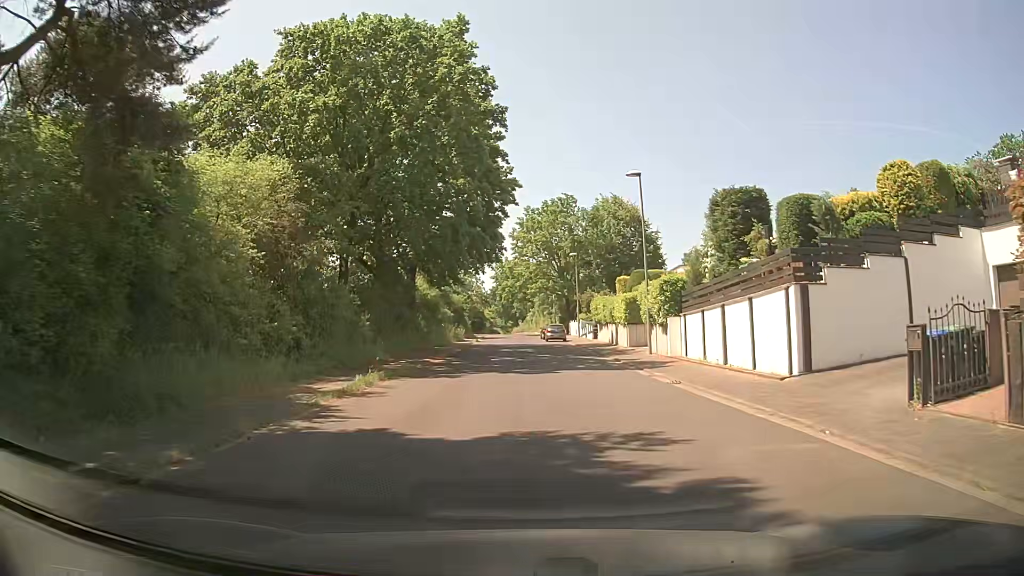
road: residential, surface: asphalt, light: Day
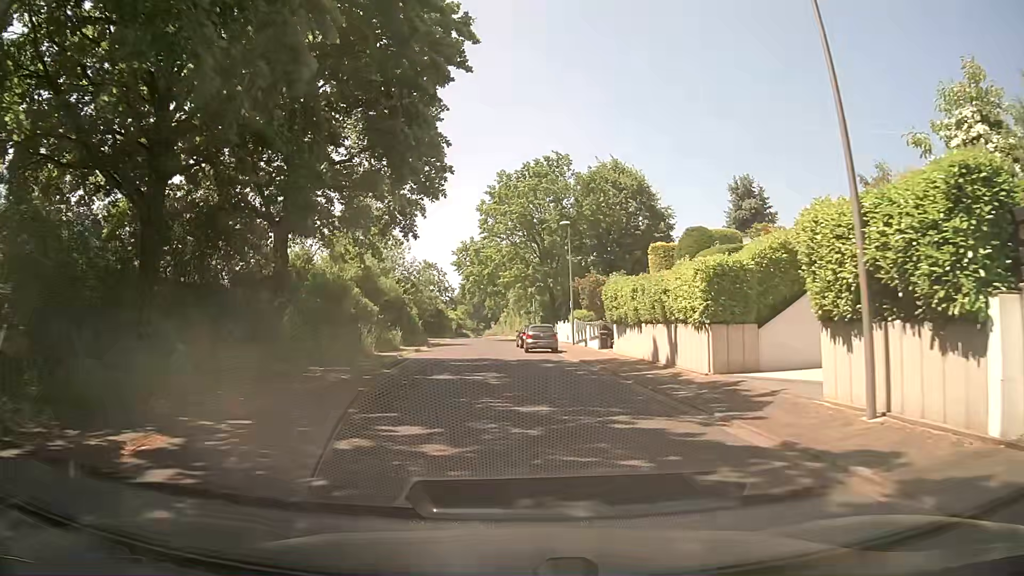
(+0.6, +20.9) m; +2°
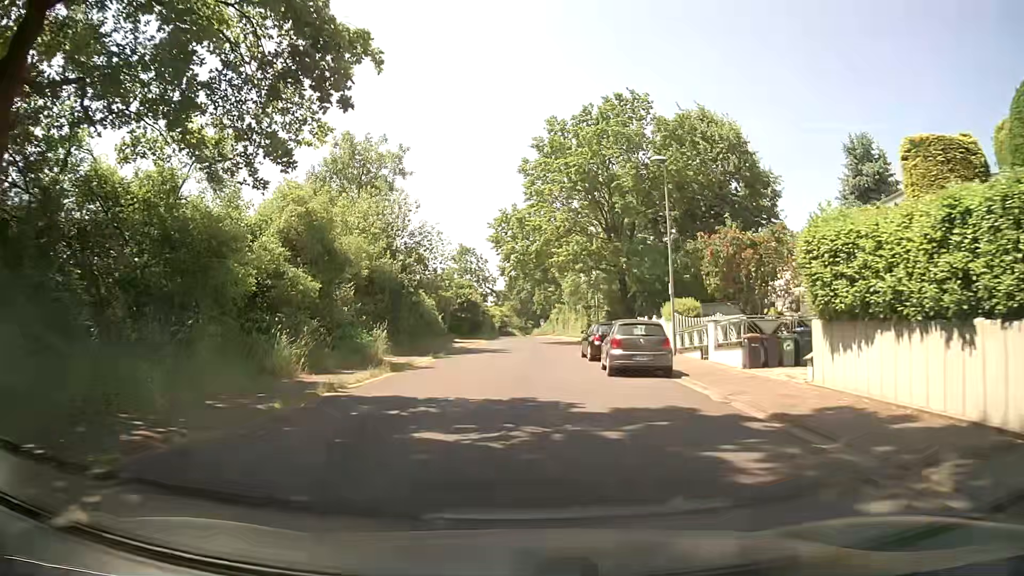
(-0.6, +17.1) m; -4°
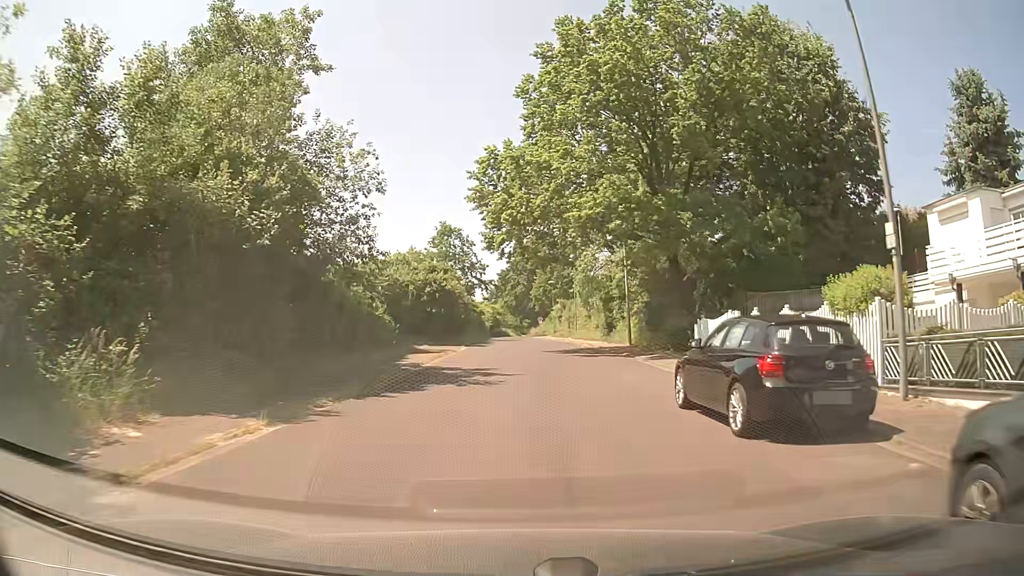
(-0.1, +16.7) m; 0°
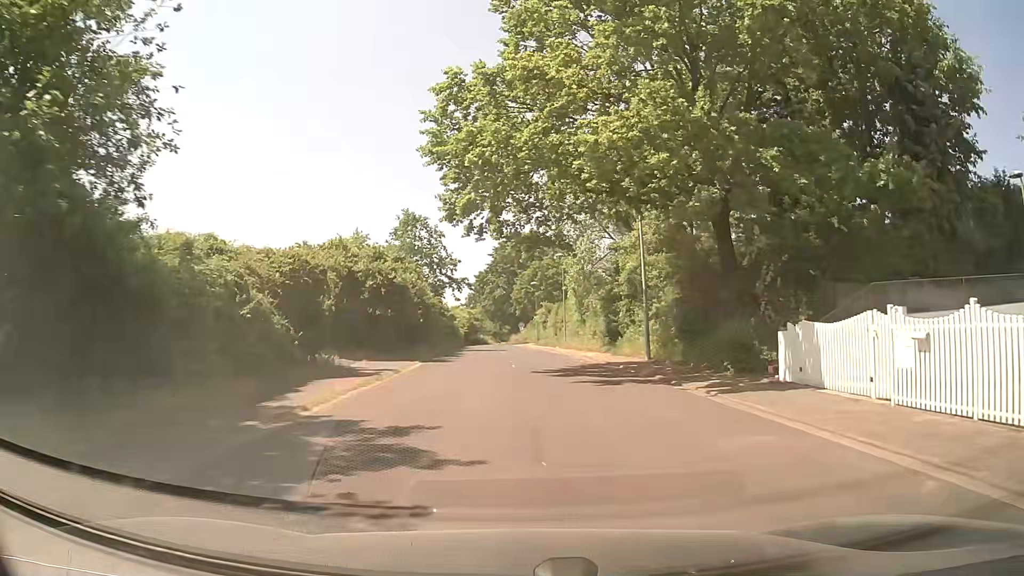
(+0.2, +10.6) m; +1°
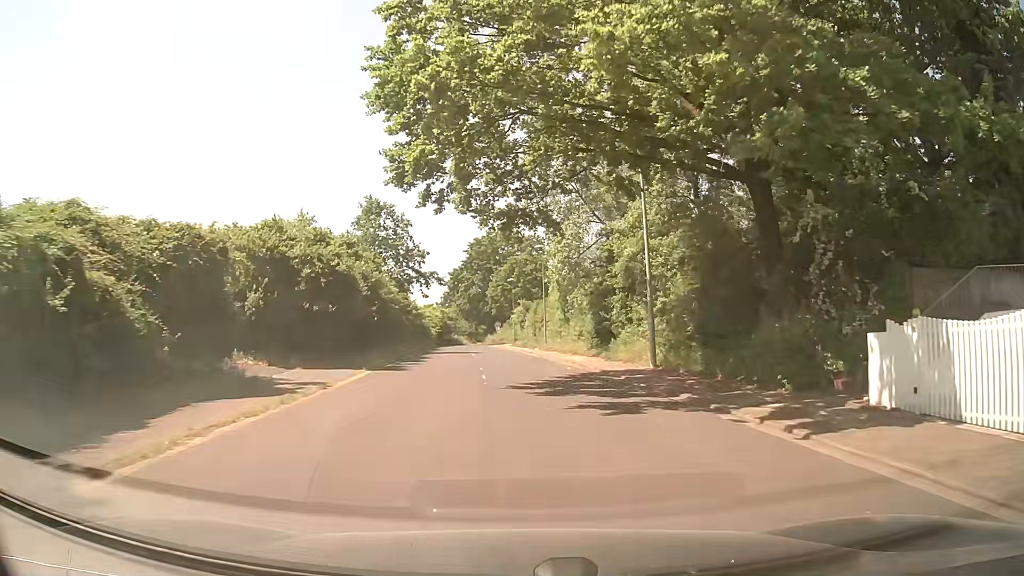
(+0.2, +5.6) m; +3°
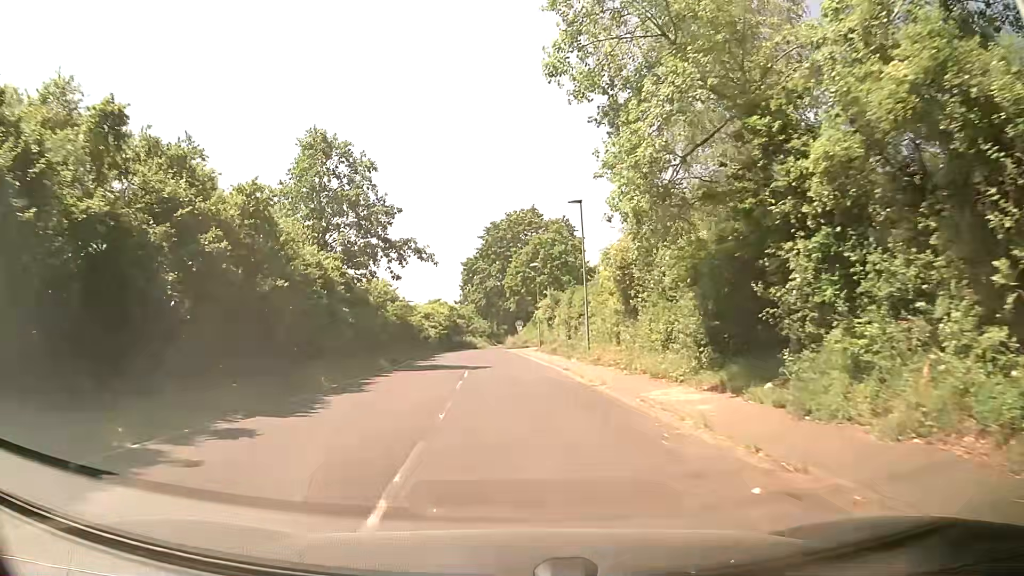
(-0.1, +18.3) m; -3°
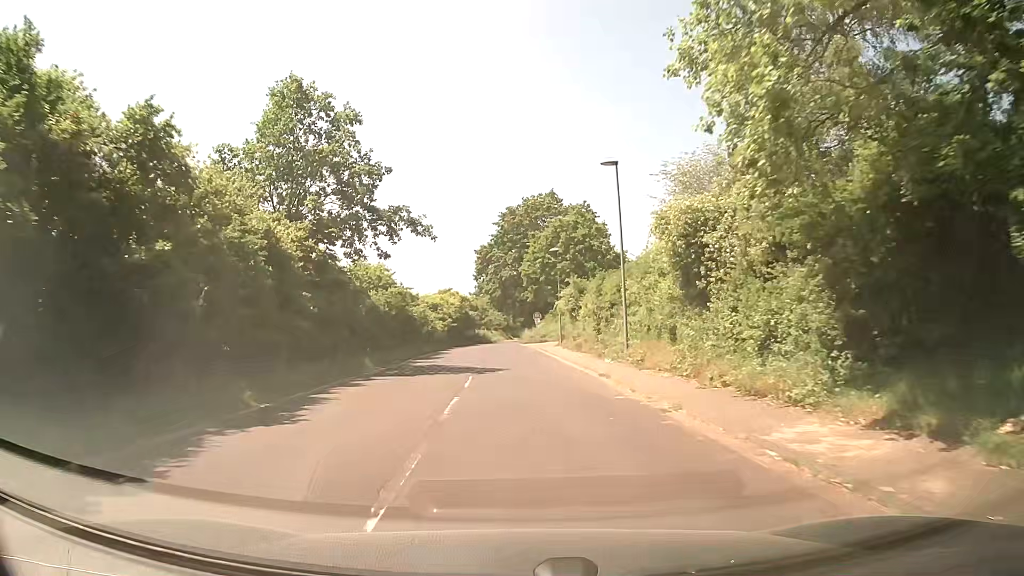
(-0.1, +6.5) m; -1°
(0, +10) (0, +20) (-1, +30) (-1, +40) (-1, +50) (-1, +60) (+7, +66) (+16, +69) (+26, +72) (+36, +74) m
